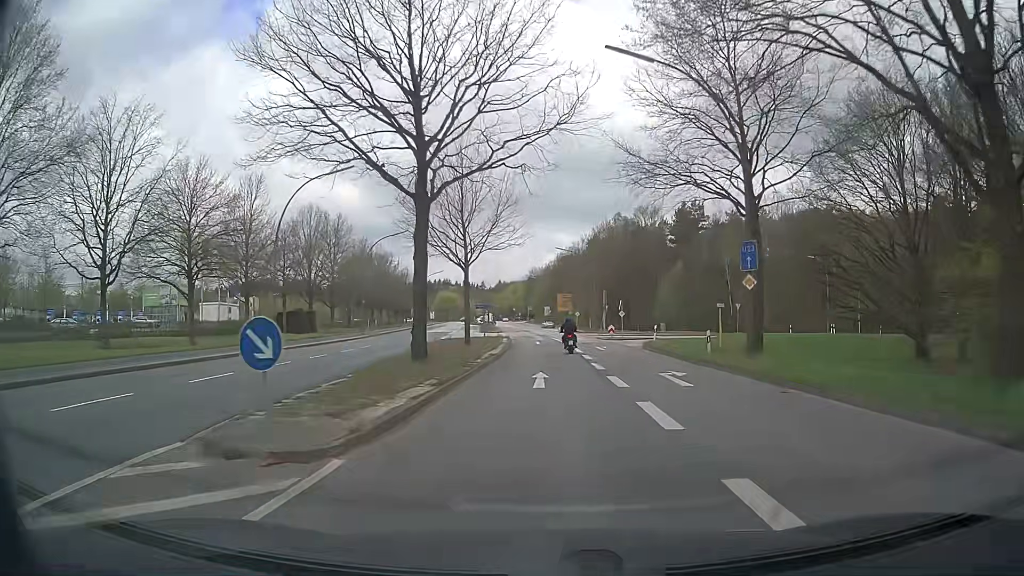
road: secondary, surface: asphalt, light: Day
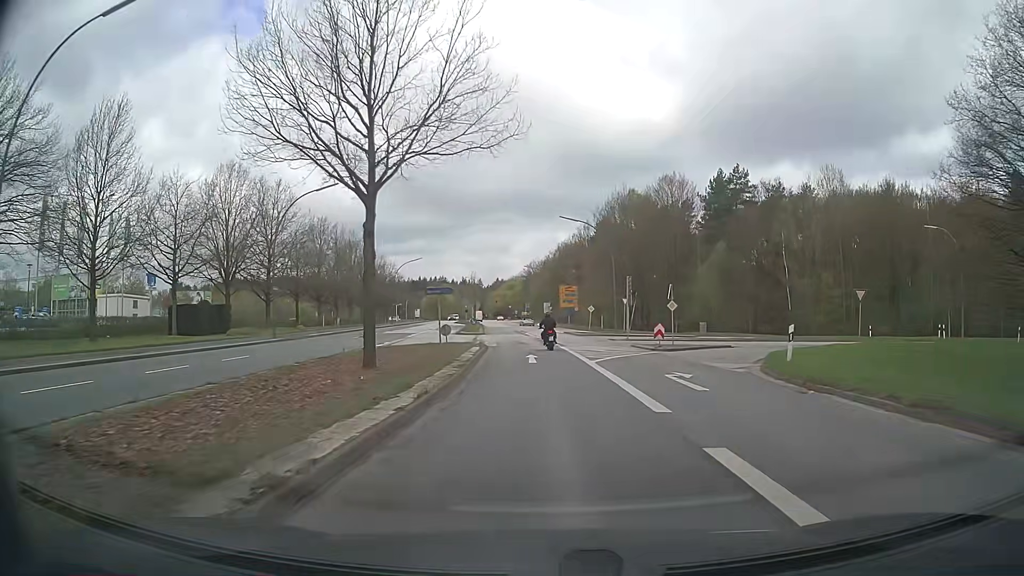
(0.0, +22.6) m; 0°
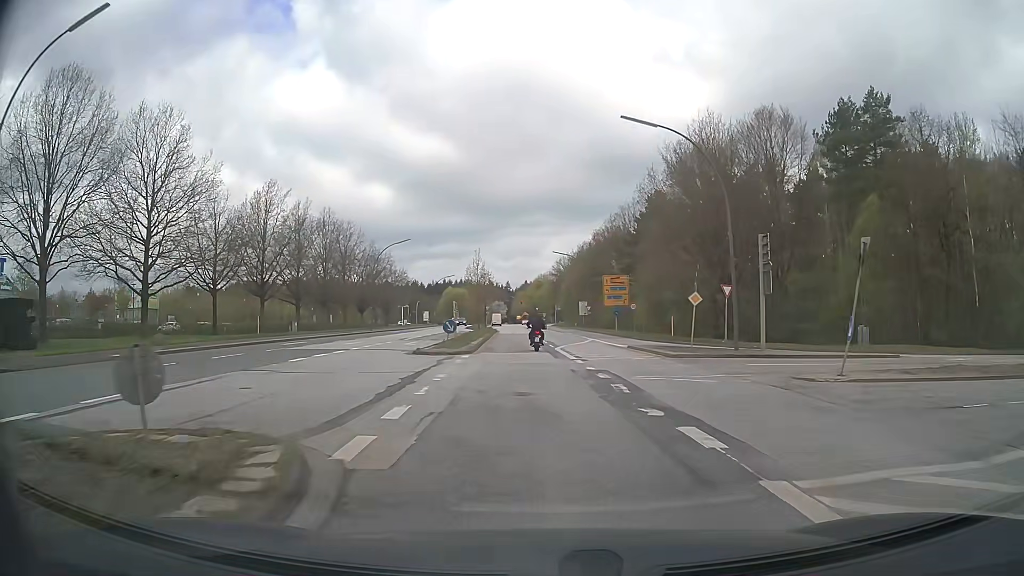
(-0.4, +29.1) m; -2°
(0, +10) (0, +20) (0, +30) (0, +40) (0, +50) (0, +60) (0, +70) (0, +80) (-1, +90) (-1, +100) m
